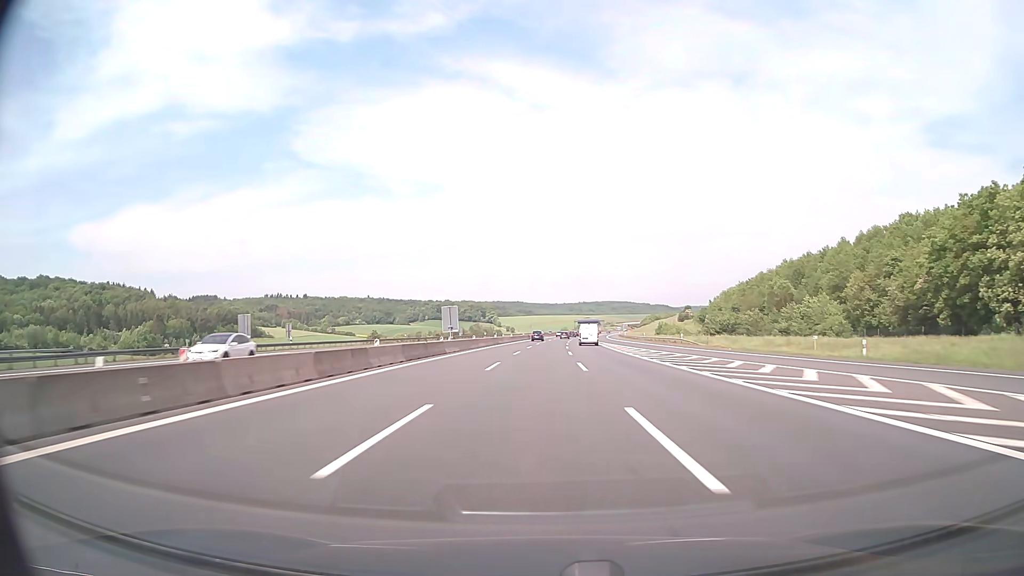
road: motorway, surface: asphalt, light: Day
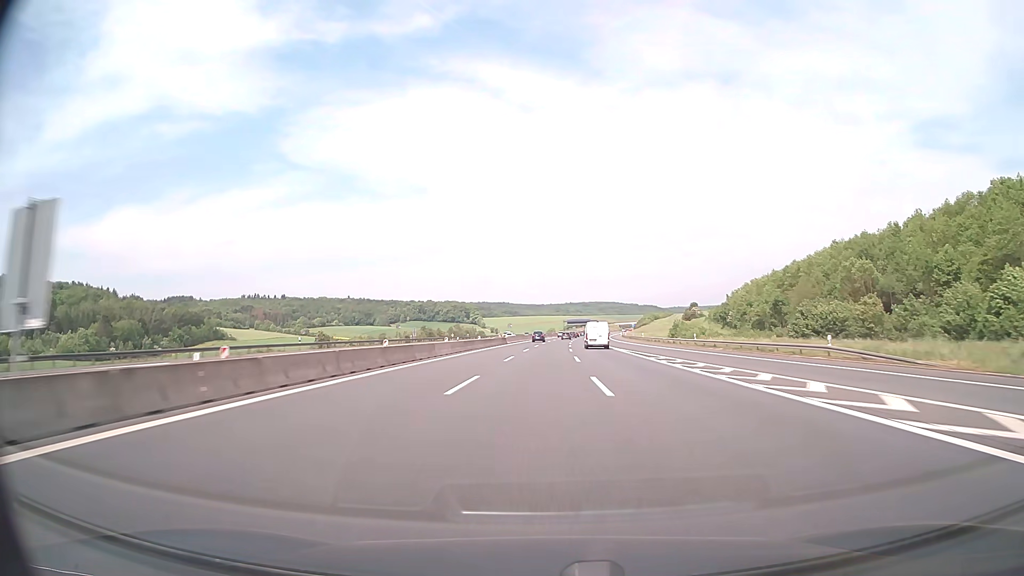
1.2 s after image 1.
(+0.4, +45.7) m; +1°
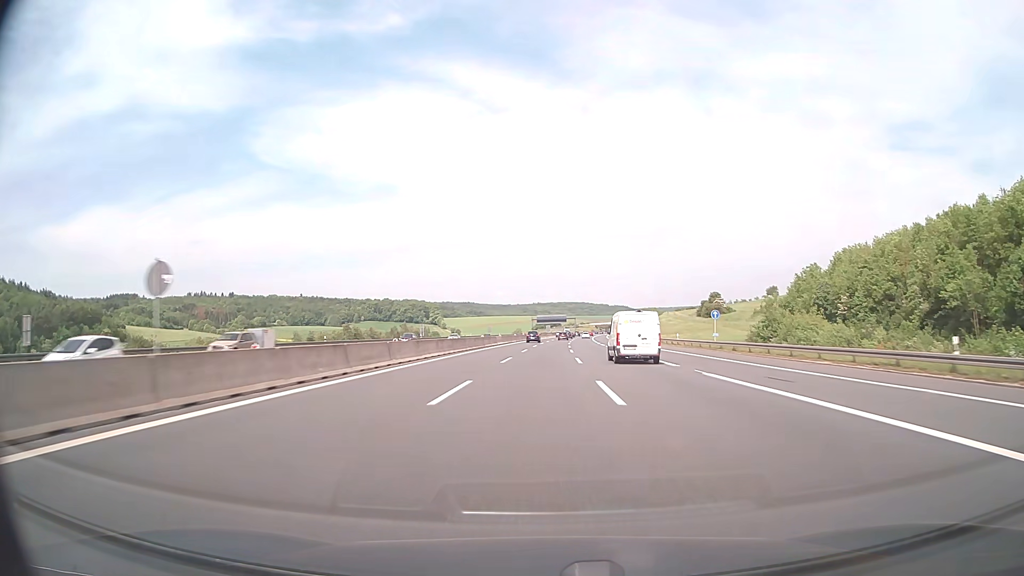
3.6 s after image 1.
(+2.3, +92.0) m; +3°
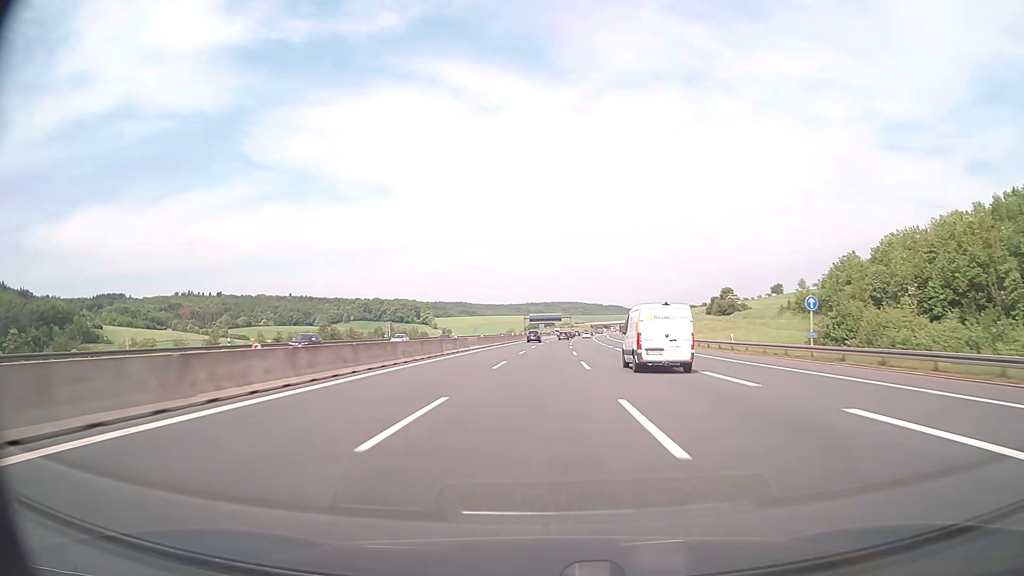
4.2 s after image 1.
(+0.1, +23.1) m; +1°
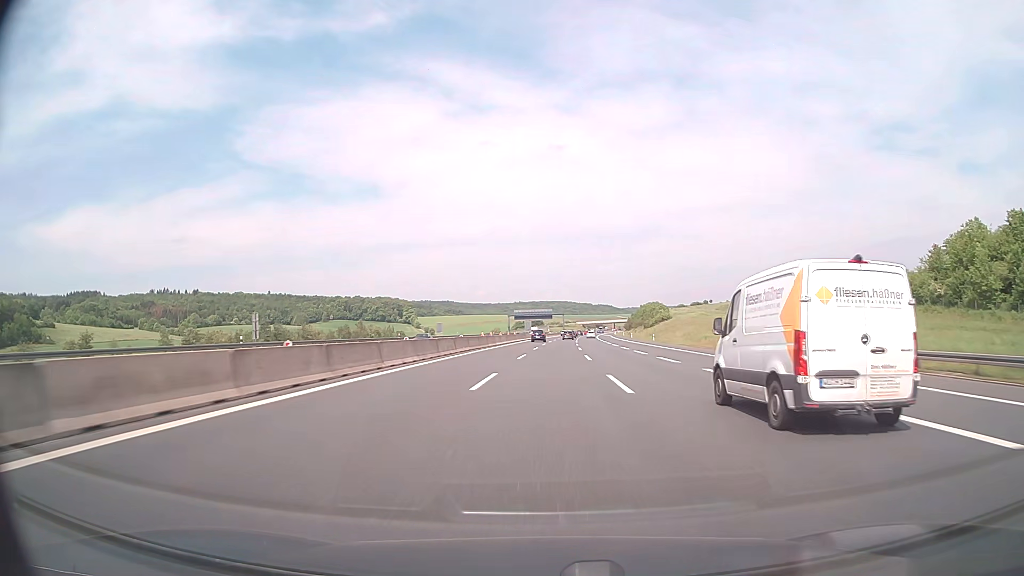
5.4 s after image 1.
(+0.3, +46.2) m; +1°
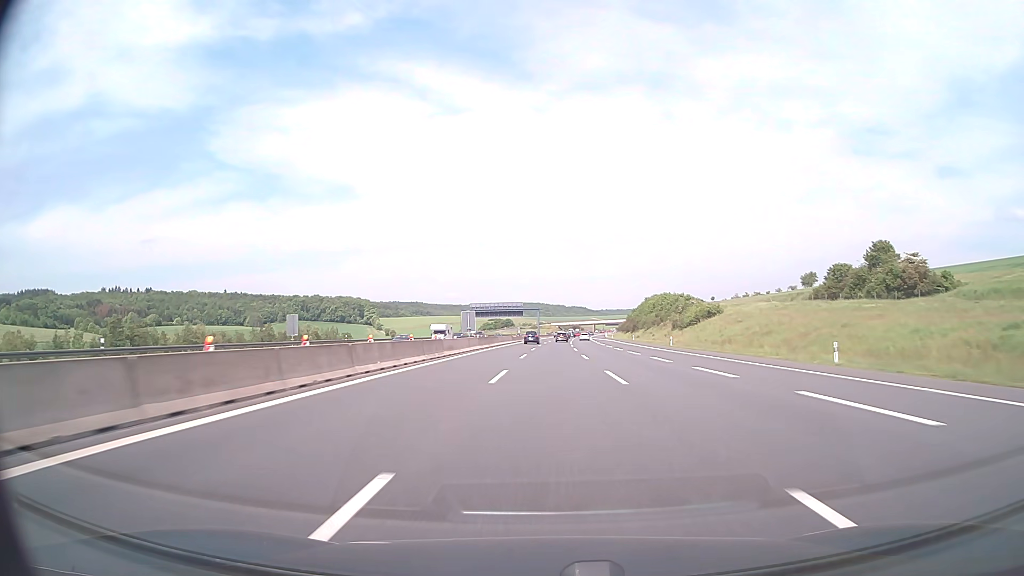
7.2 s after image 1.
(+1.4, +69.8) m; +2°
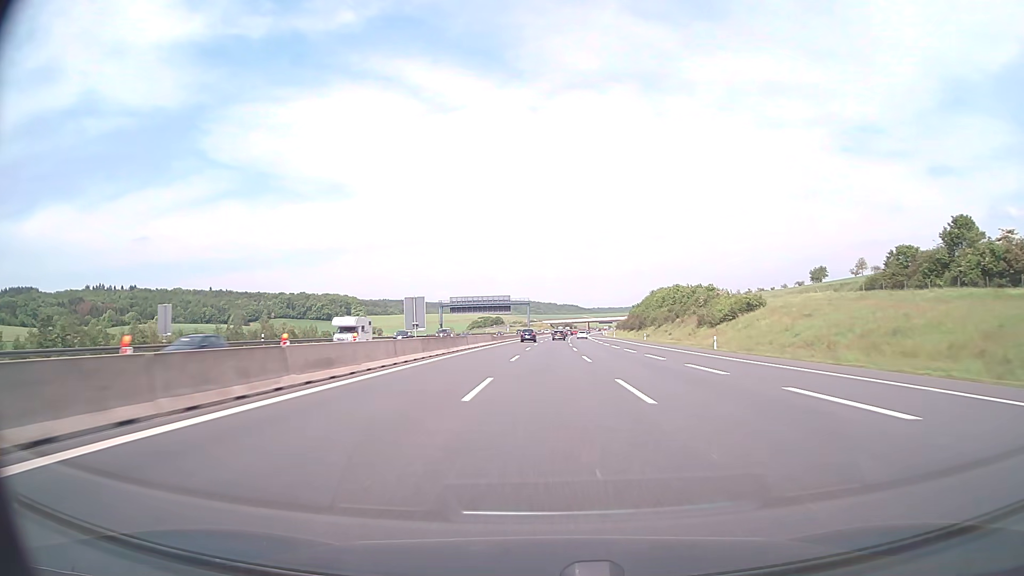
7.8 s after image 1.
(+0.1, +23.3) m; +1°
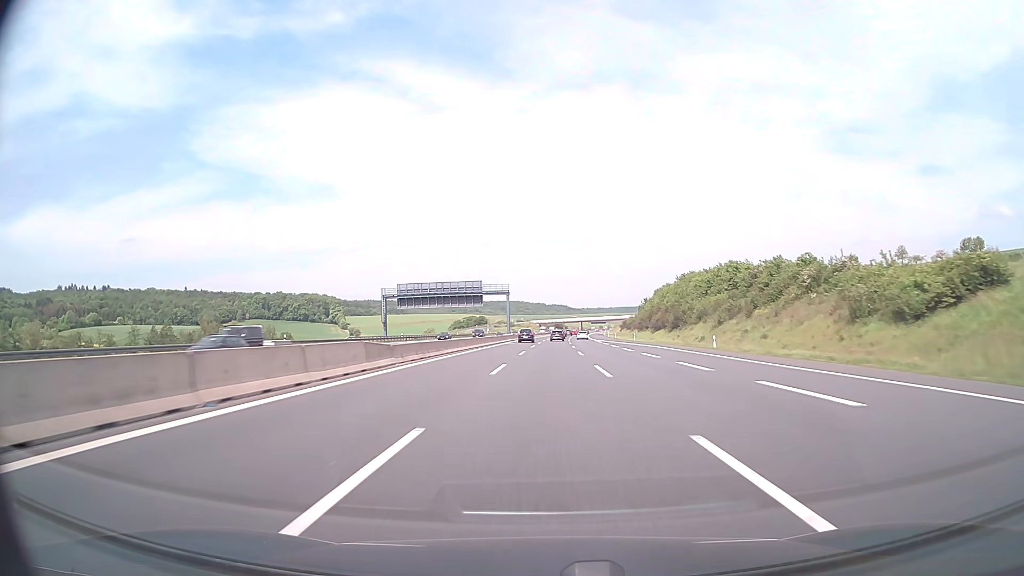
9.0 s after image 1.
(+0.4, +46.1) m; +1°
(0, +10) (0, +20) (0, +30) (0, +40) (0, +50) (+1, +60) (+1, +70) (+1, +80) (+1, +90) (+2, +100) m
